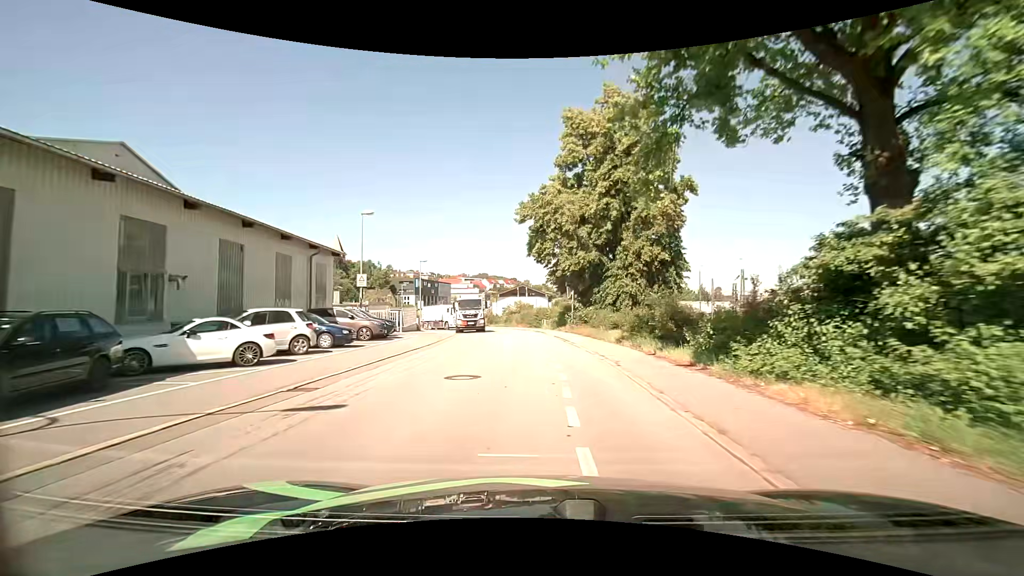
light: Day
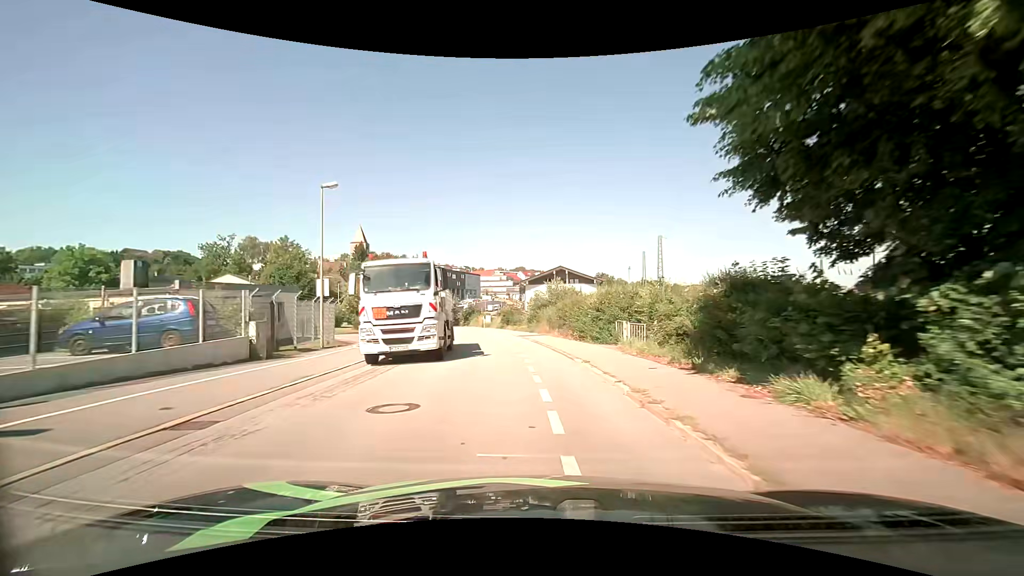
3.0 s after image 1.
(-1.0, +33.1) m; -5°
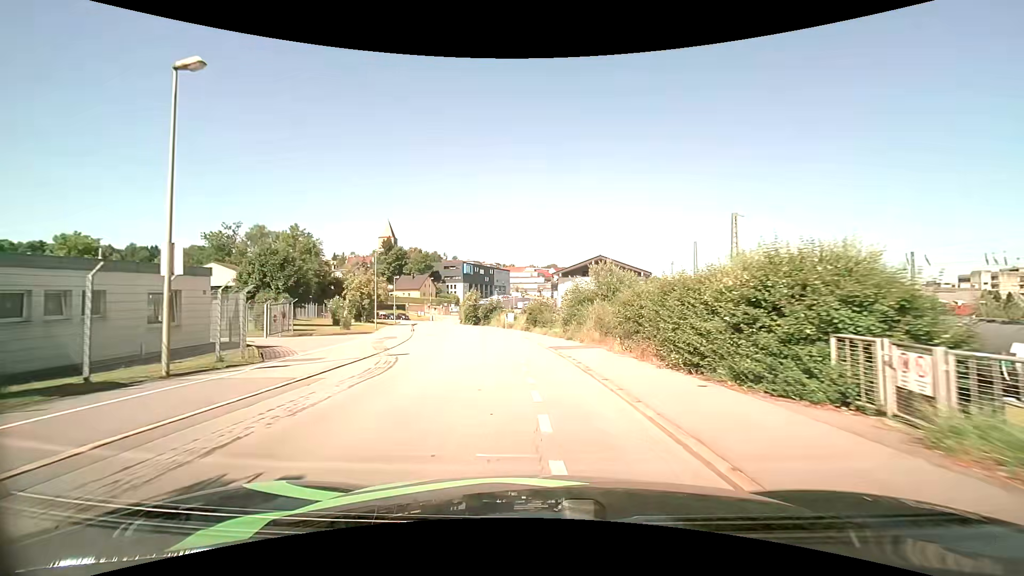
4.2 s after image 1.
(-0.3, +12.3) m; -4°
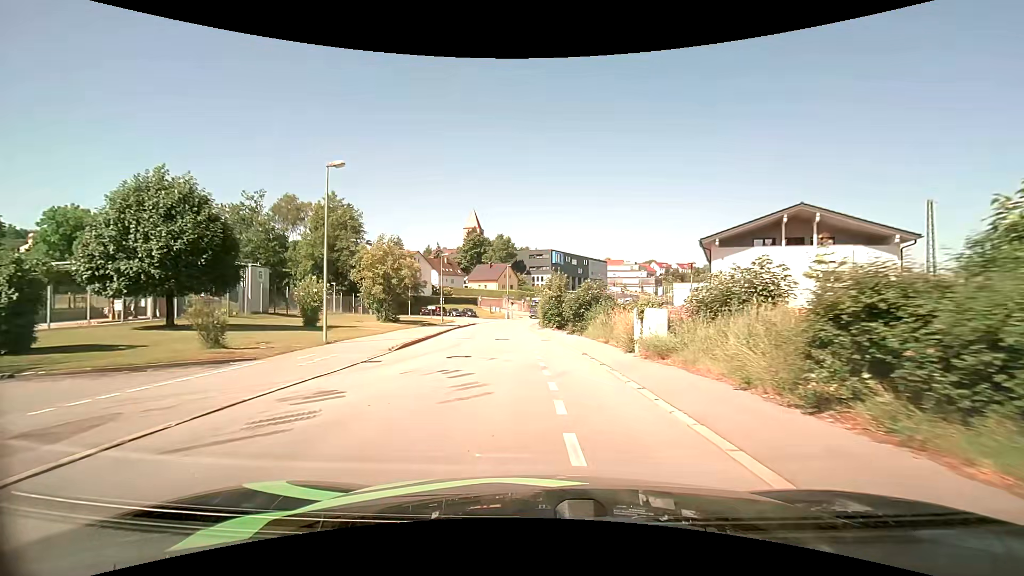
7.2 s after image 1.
(-2.4, +29.5) m; -10°
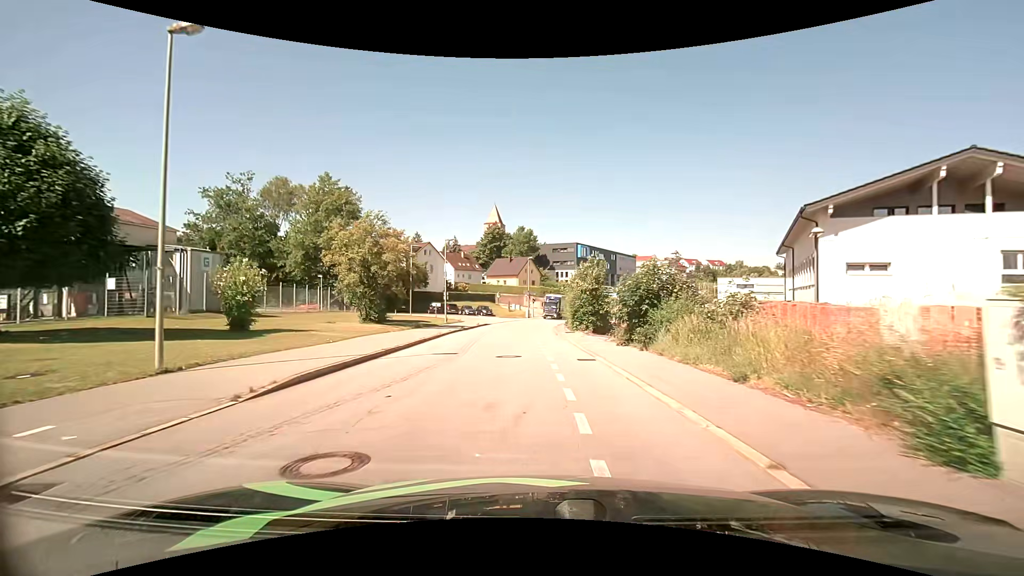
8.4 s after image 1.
(-0.2, +11.1) m; -3°
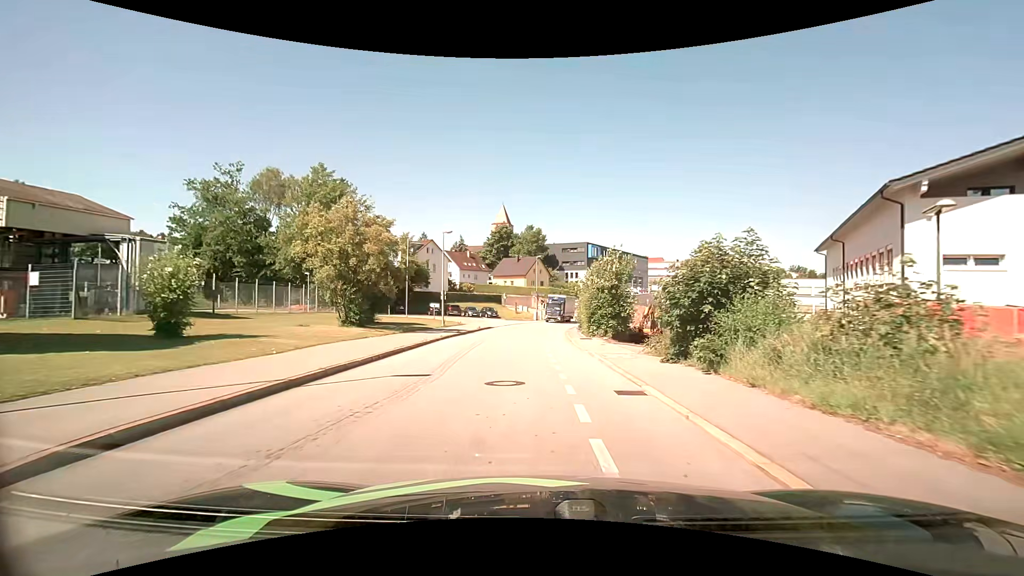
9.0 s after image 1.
(0.0, +5.3) m; -1°
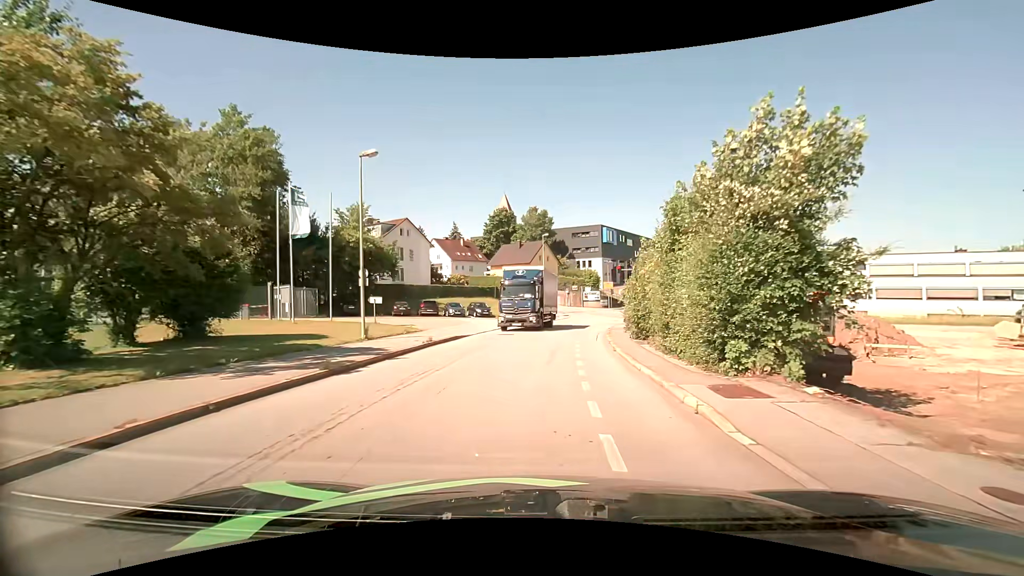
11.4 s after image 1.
(-0.1, +20.1) m; 0°
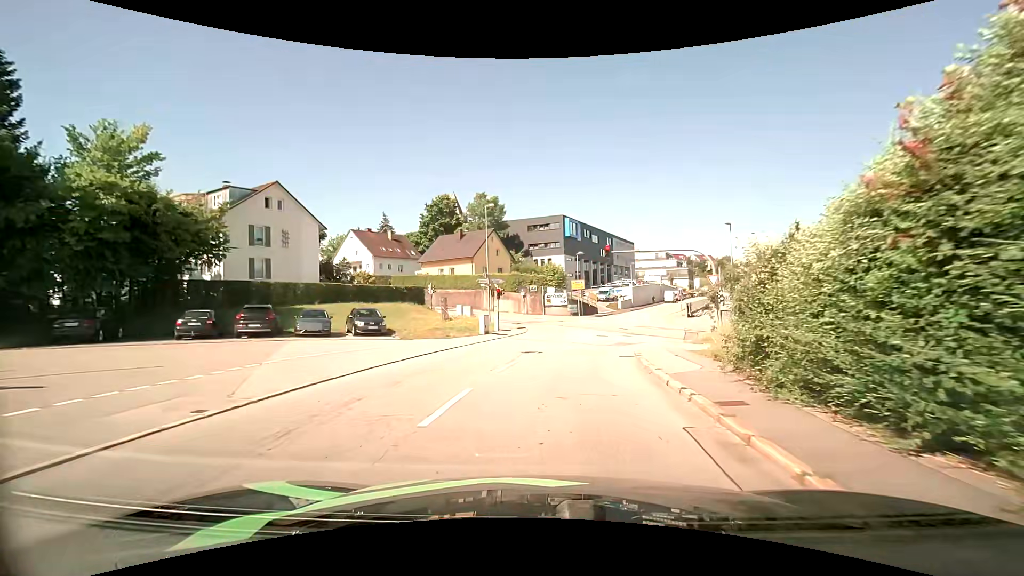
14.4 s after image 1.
(+0.7, +22.8) m; +4°
